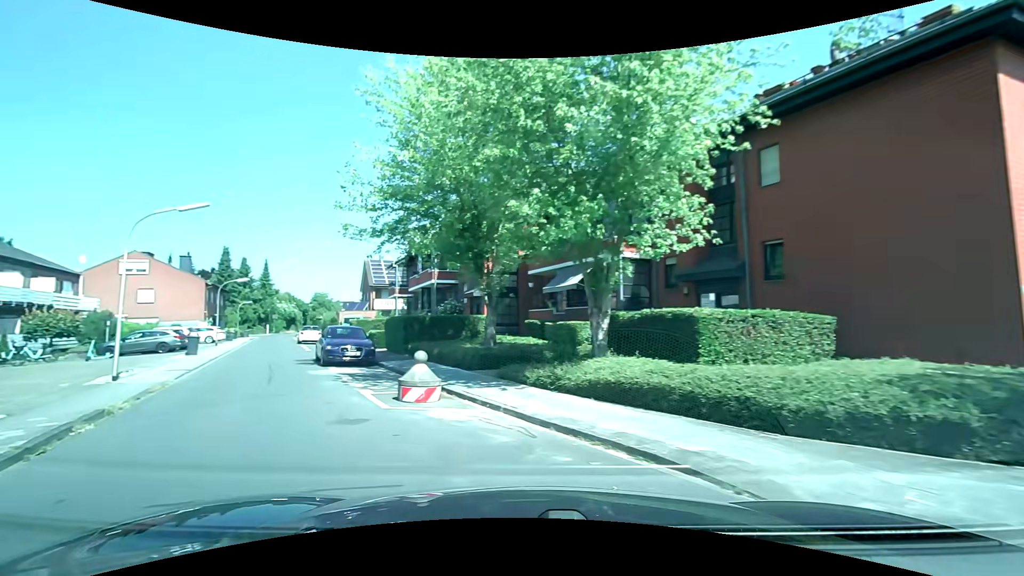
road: residential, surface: asphalt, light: Day
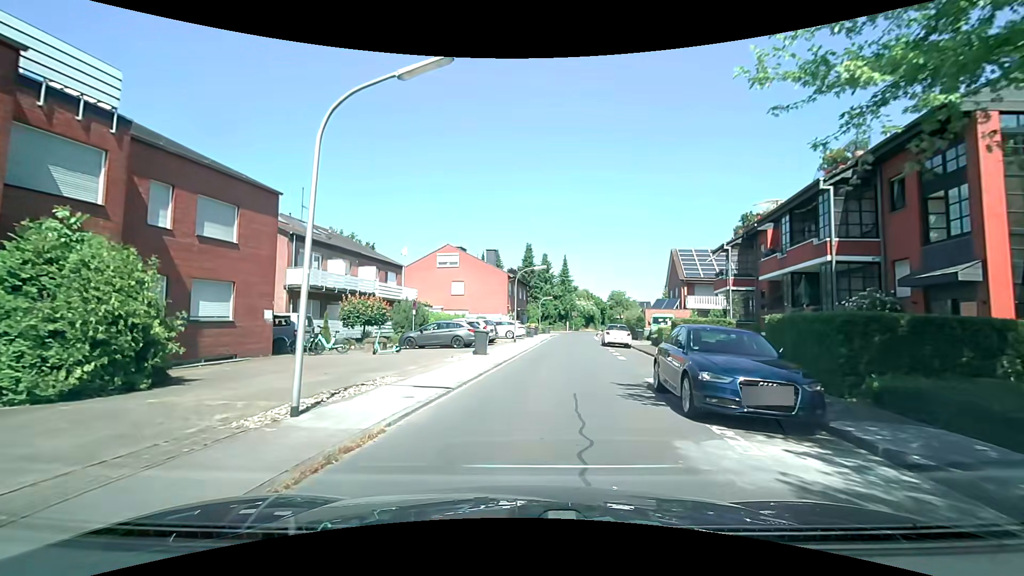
(-4.5, +9.9) m; -35°
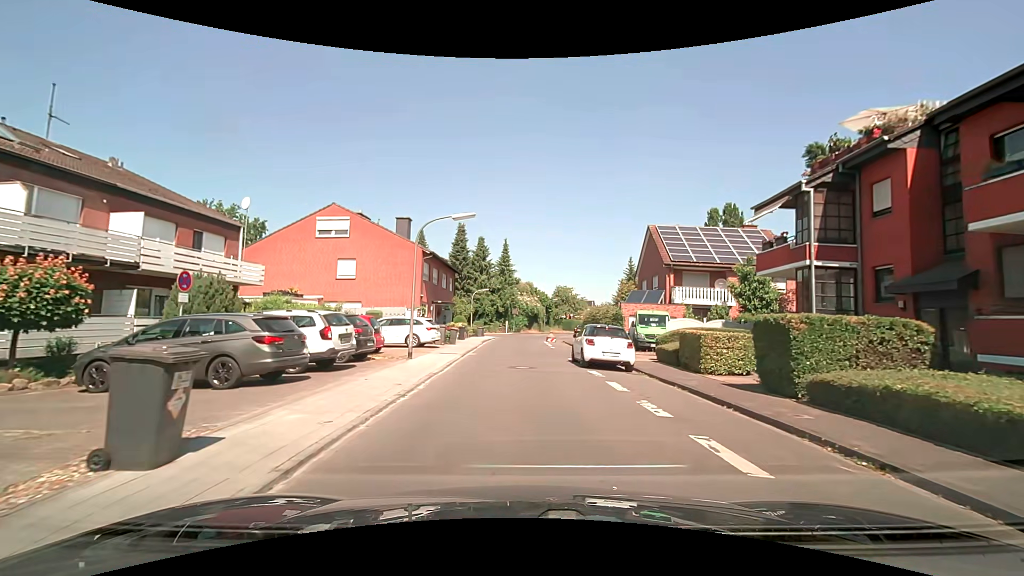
(+0.7, +16.1) m; +7°
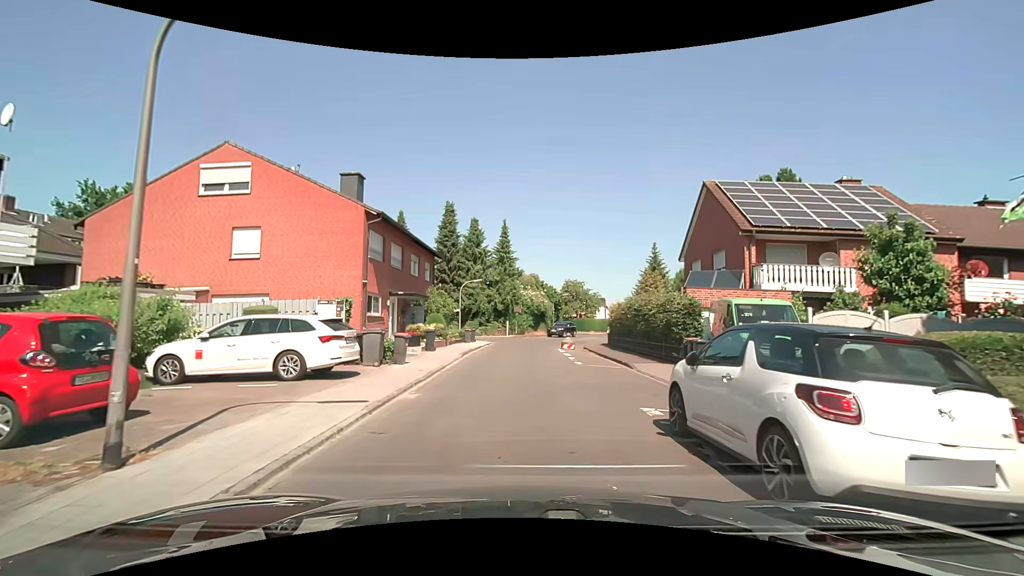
(-0.1, +12.6) m; -1°
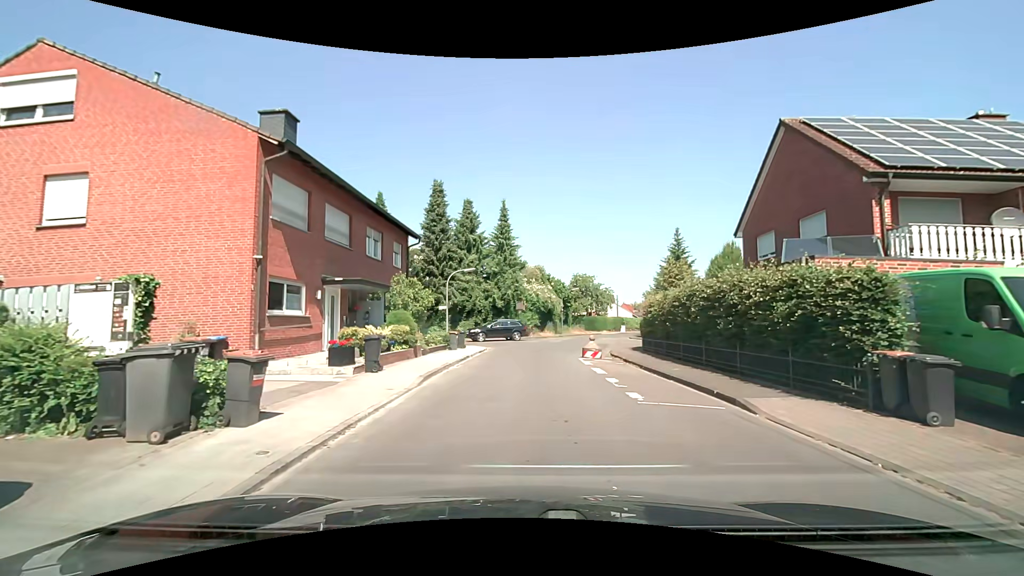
(0.0, +8.7) m; +1°
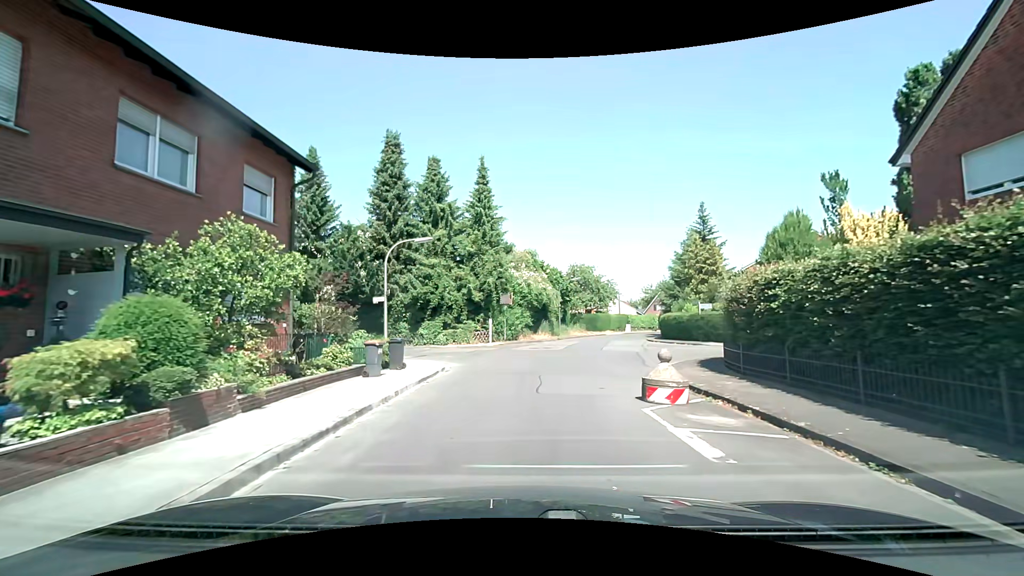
(-0.2, +12.1) m; 0°
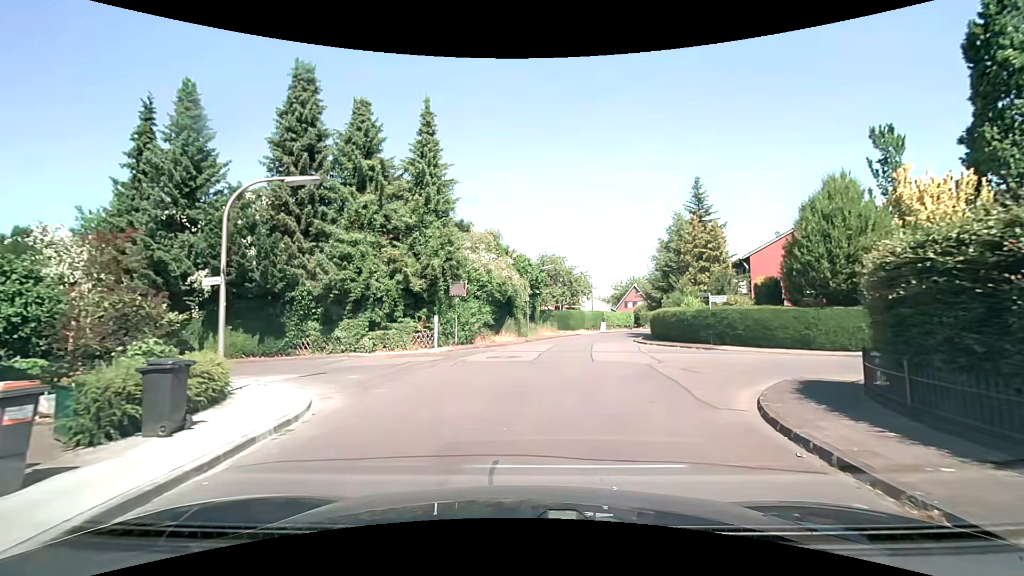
(+0.3, +8.4) m; +3°
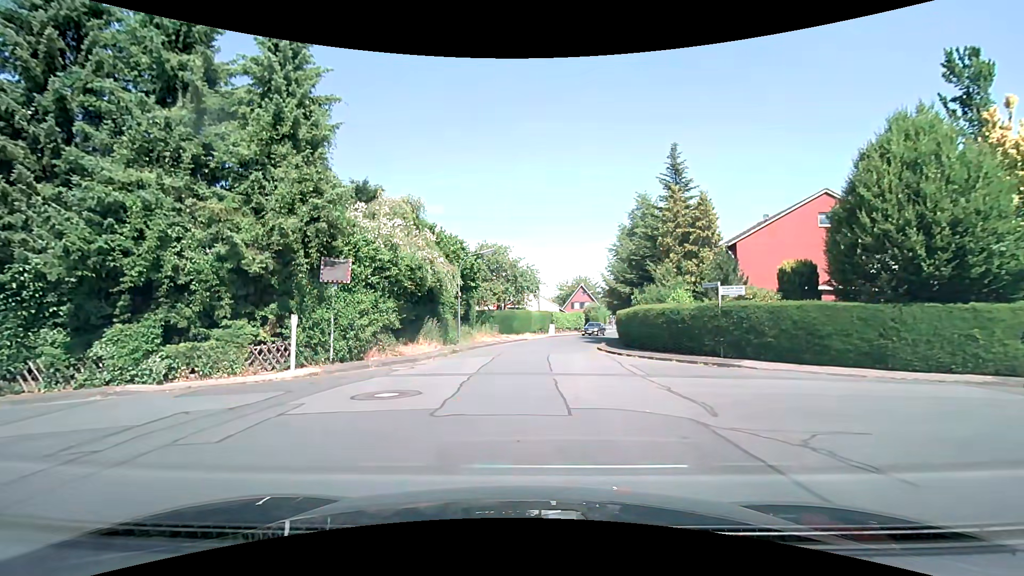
(+0.6, +9.0) m; +6°
(+1, +10) (+2, +20) (+3, +30) (+5, +40) (+8, +49) (+12, +58) (+16, +68) (+20, +77) (+22, +86) (+25, +96) m
